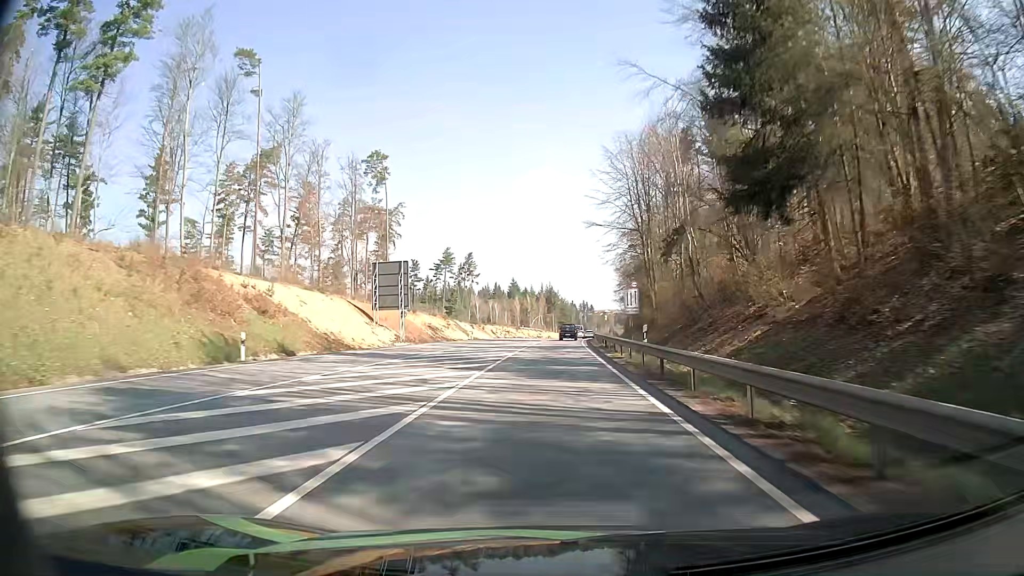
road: primary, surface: asphalt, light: Day
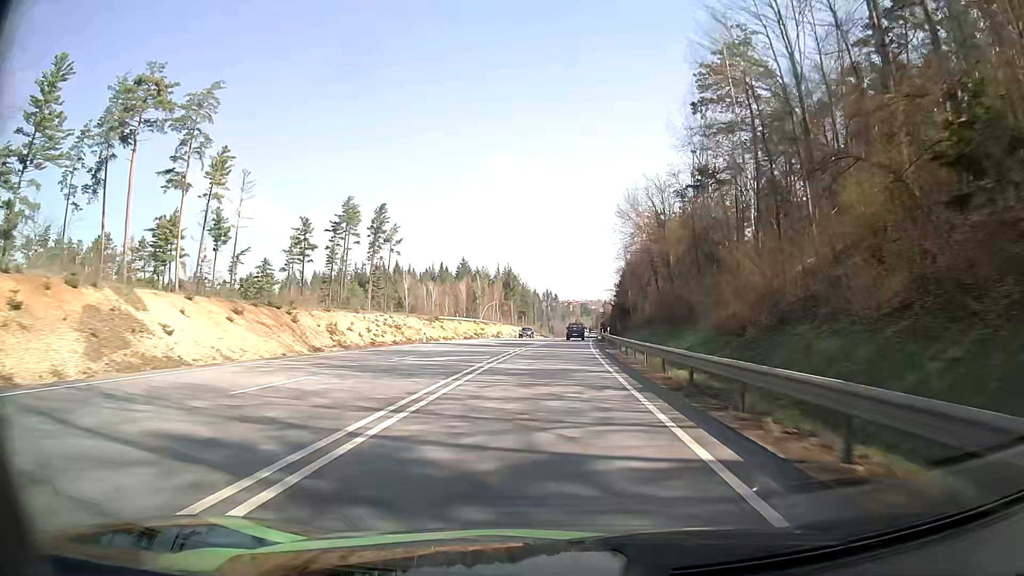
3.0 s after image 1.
(+1.6, +71.8) m; +3°
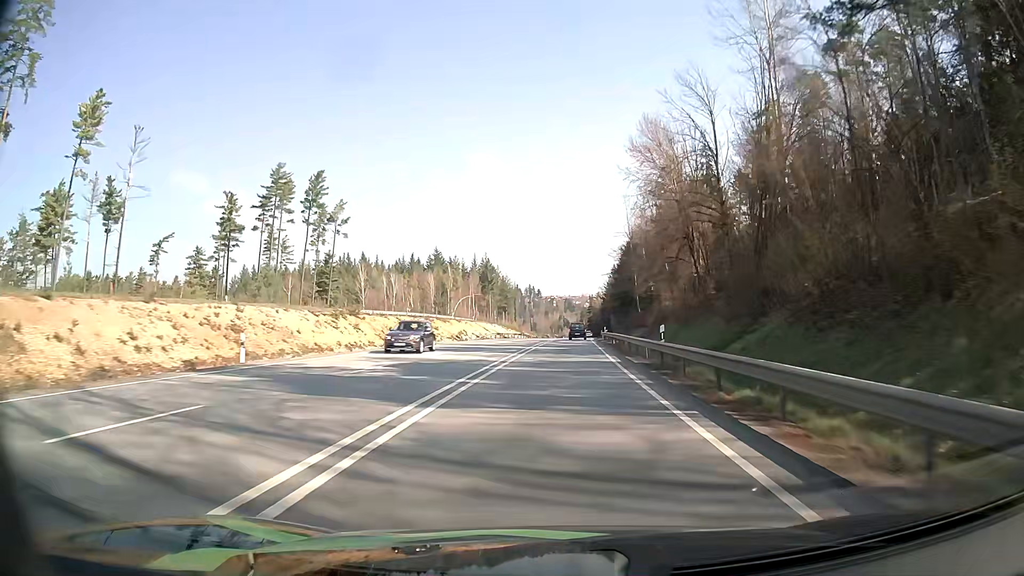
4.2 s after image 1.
(+0.3, +29.5) m; +1°
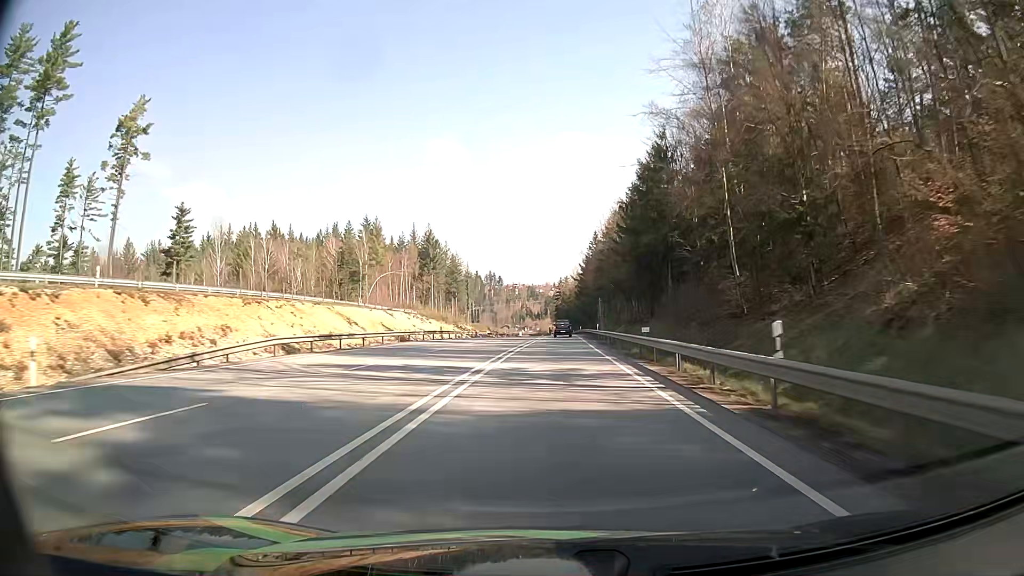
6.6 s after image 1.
(+2.0, +59.6) m; +3°
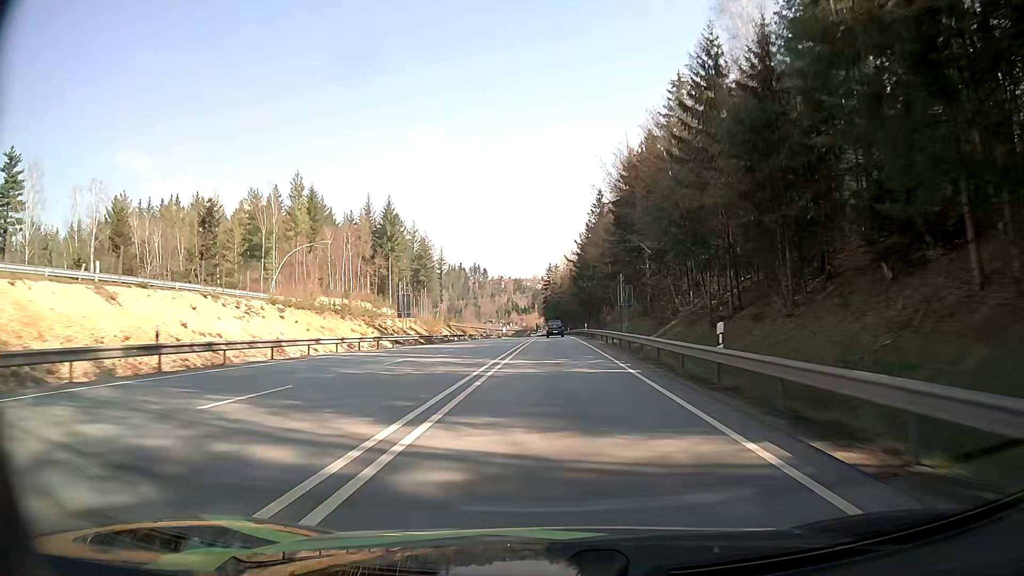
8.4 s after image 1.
(+0.4, +44.4) m; +1°
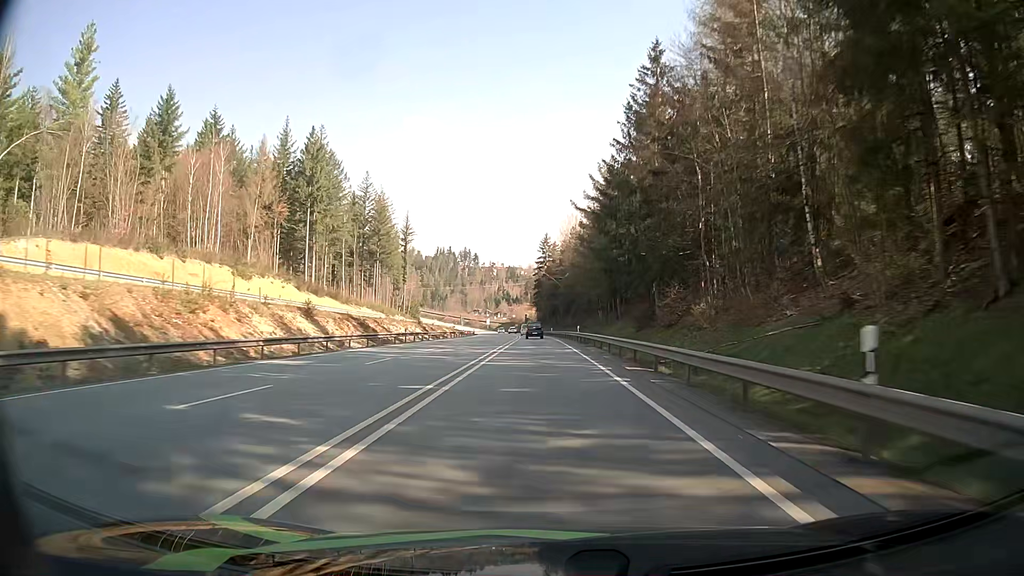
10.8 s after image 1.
(+0.6, +60.0) m; +1°
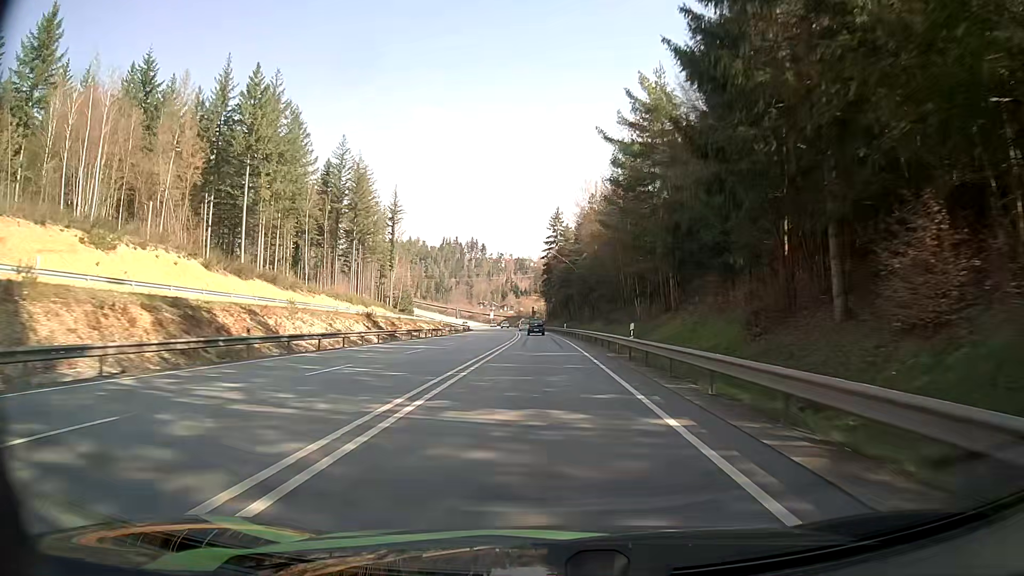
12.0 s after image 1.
(-0.3, +29.9) m; -1°
